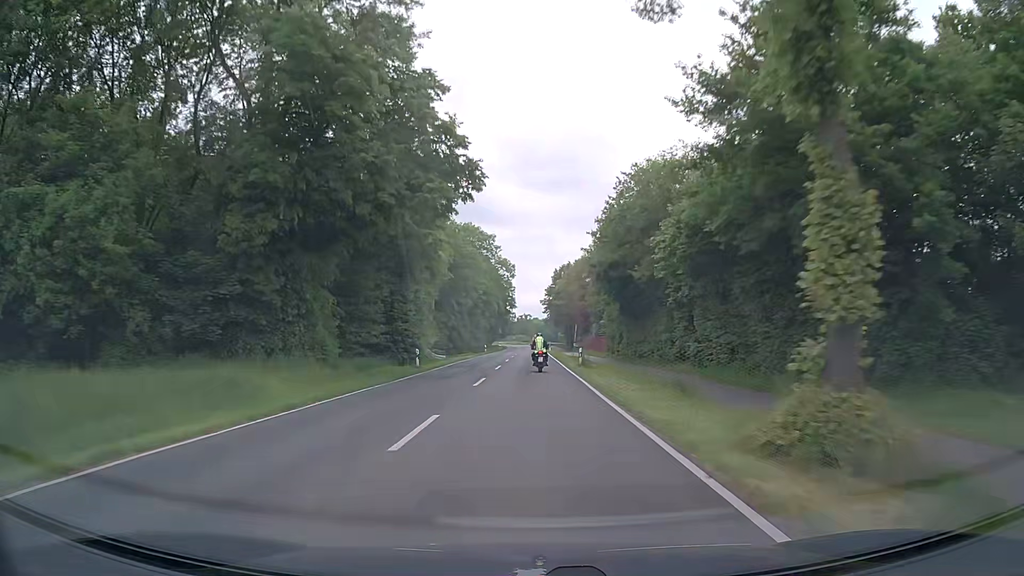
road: secondary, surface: asphalt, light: Day
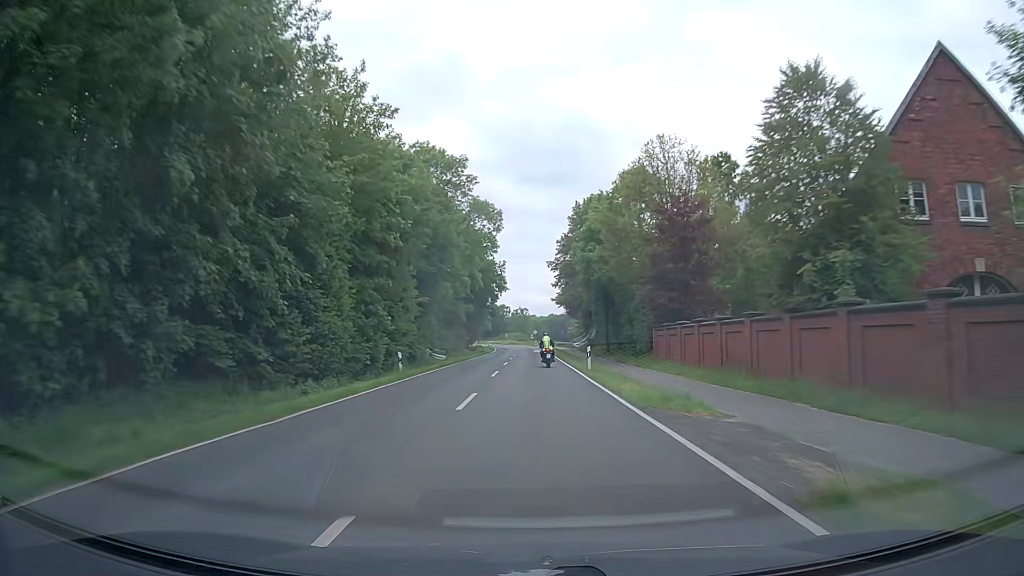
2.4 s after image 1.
(+0.1, +55.4) m; 0°
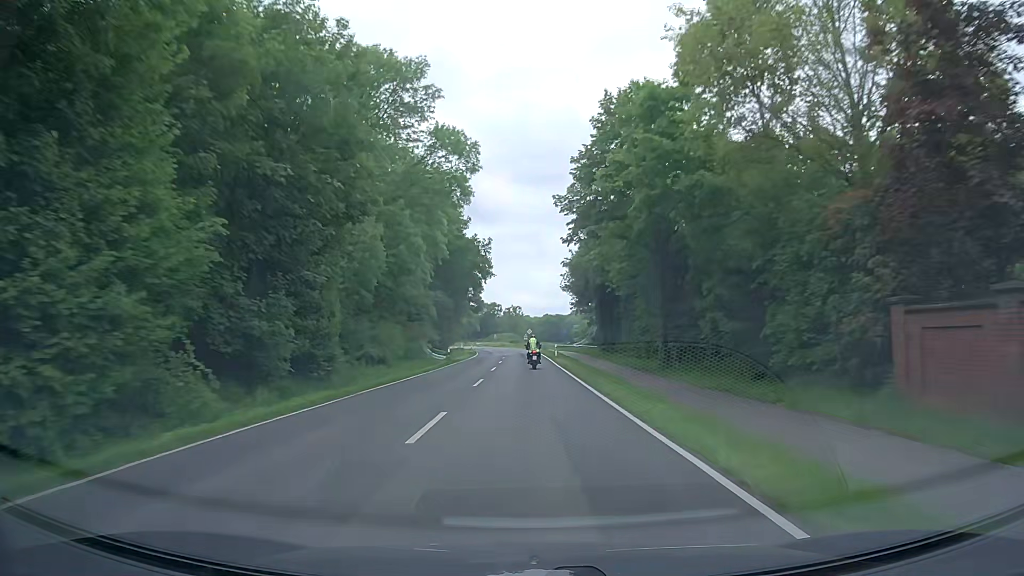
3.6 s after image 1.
(+0.2, +28.3) m; +1°
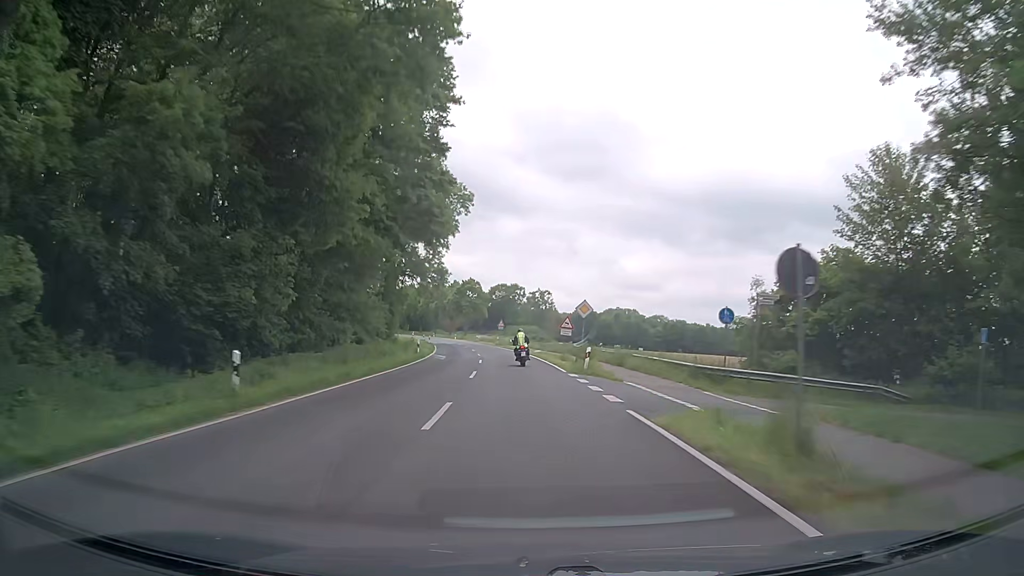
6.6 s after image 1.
(-1.3, +70.7) m; -2°
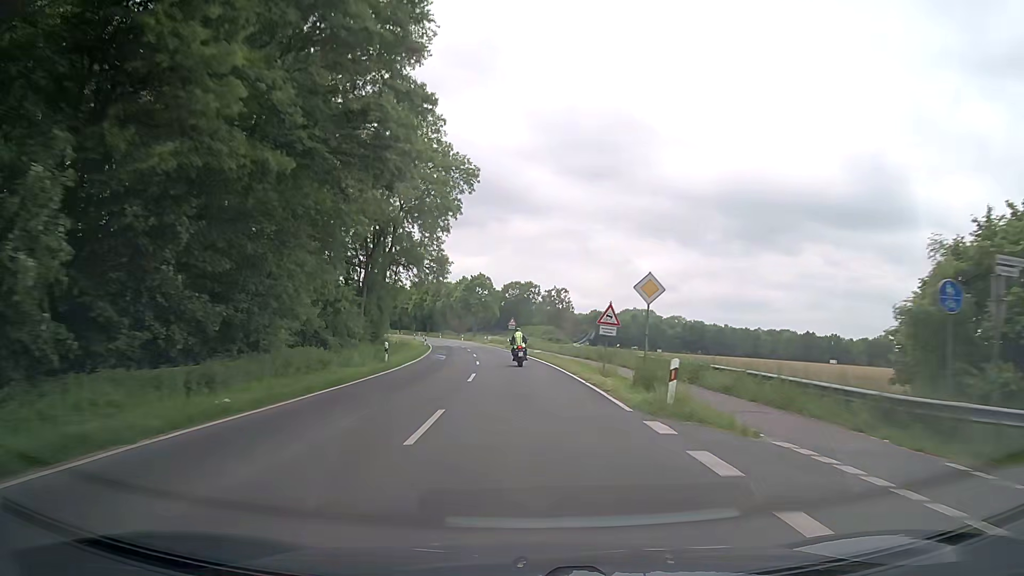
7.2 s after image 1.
(-0.1, +13.4) m; -1°
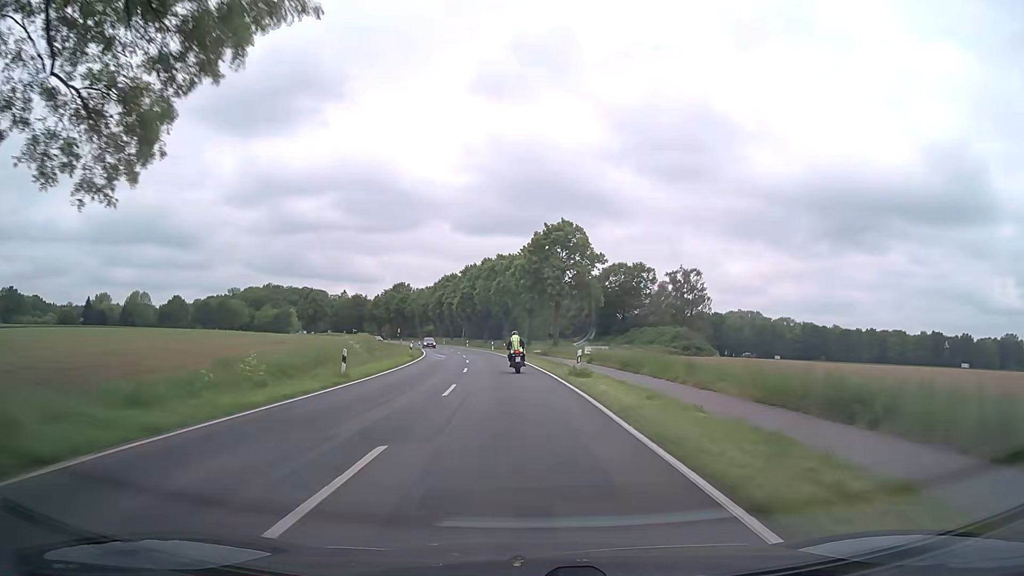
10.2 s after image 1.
(-3.9, +63.7) m; -7°
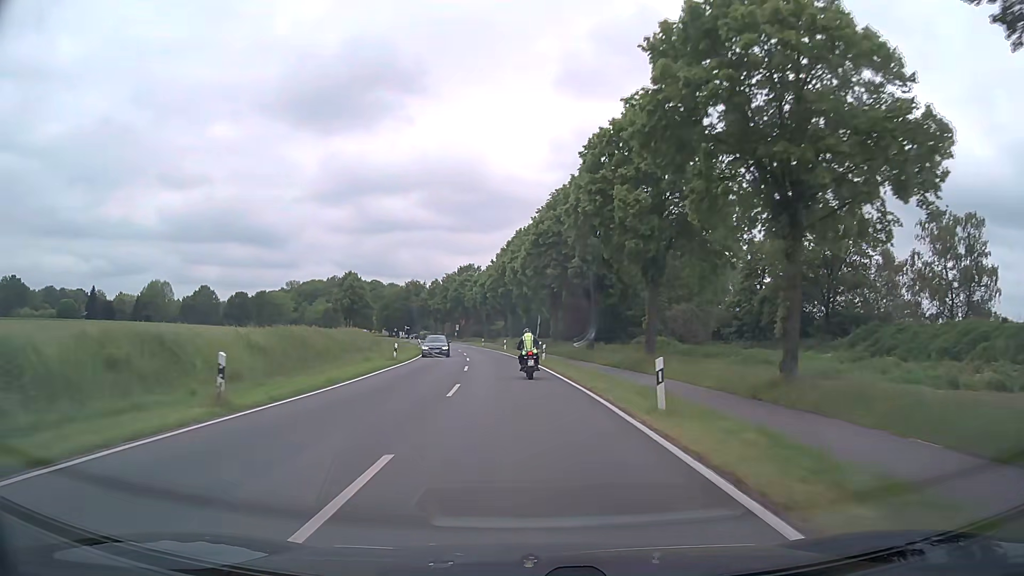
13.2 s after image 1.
(-4.5, +60.8) m; -8°
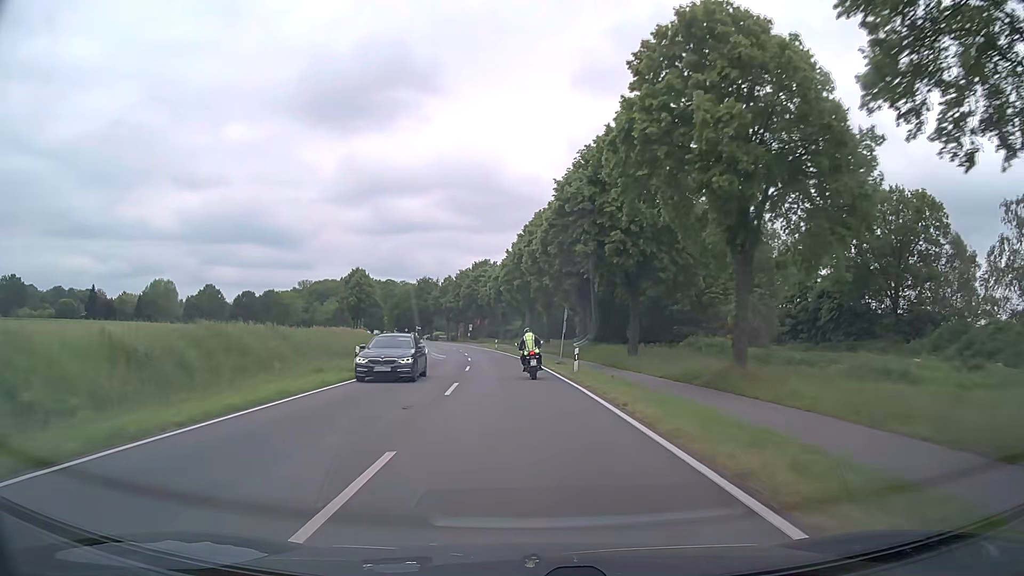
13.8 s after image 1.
(-0.2, +11.8) m; -2°
(0, +10) (0, +20) (-1, +30) (-2, +40) (-3, +50) (-4, +60) (-5, +70) (-7, +80) (-8, +89) (-10, +99) m
